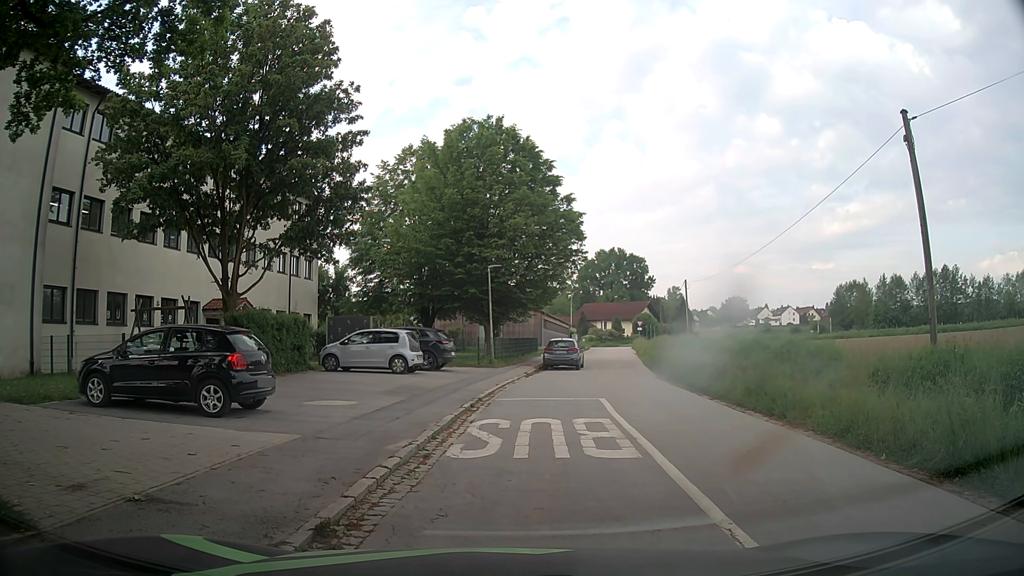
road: residential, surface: asphalt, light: Day
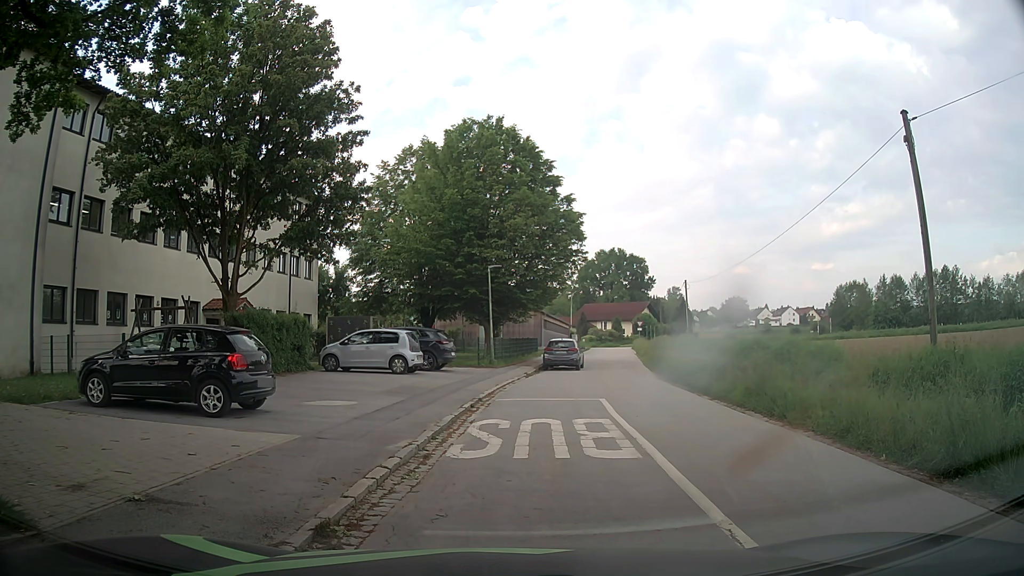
(0.0, 0.0) m; 0°
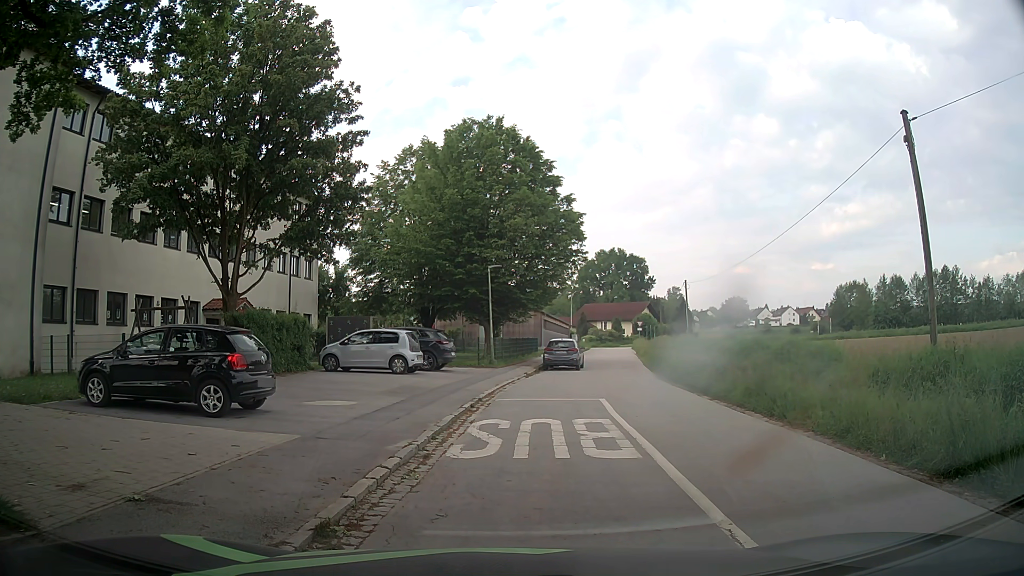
(0.0, 0.0) m; 0°
